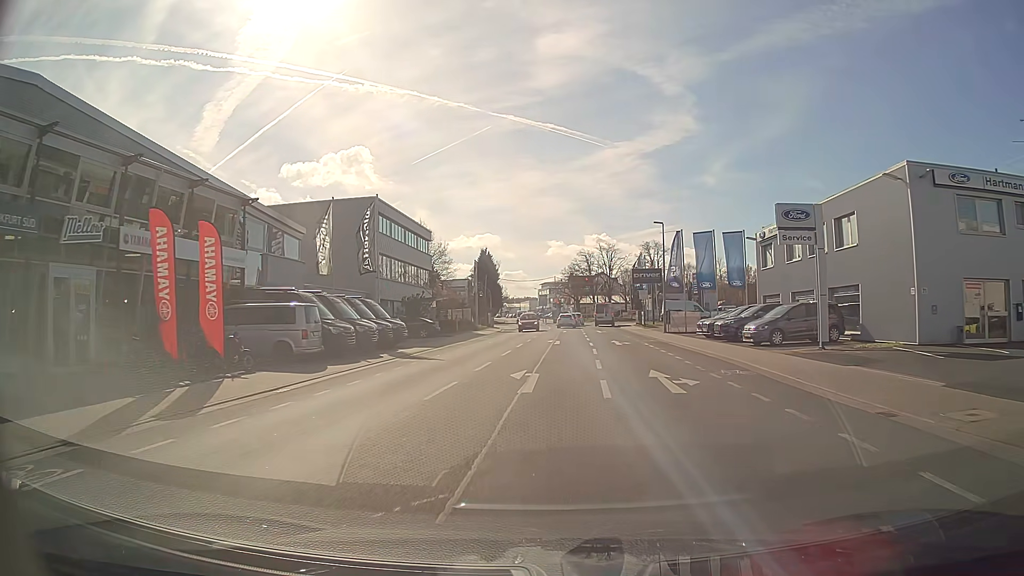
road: tertiary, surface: asphalt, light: Day
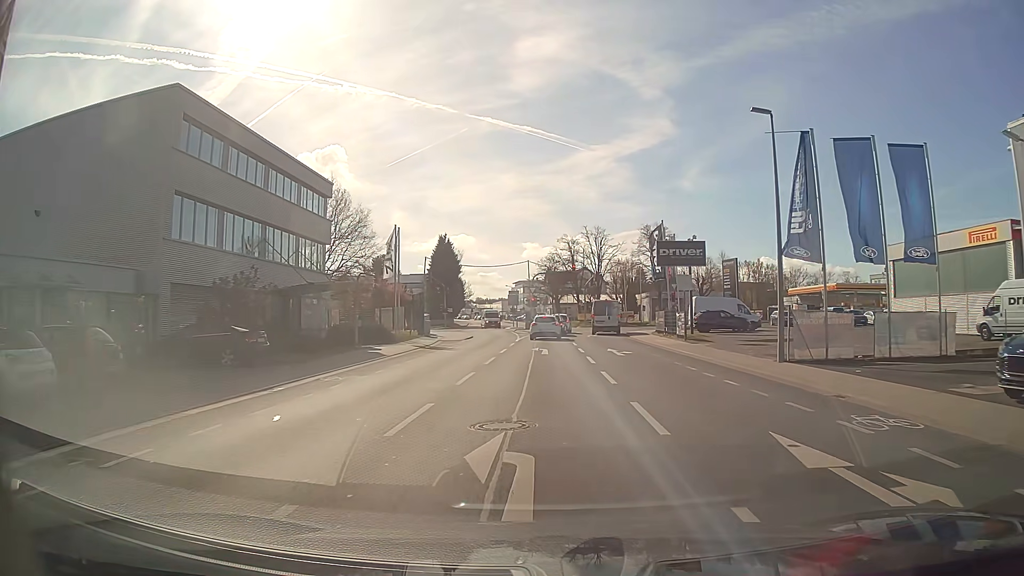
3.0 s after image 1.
(+0.7, +27.1) m; +2°
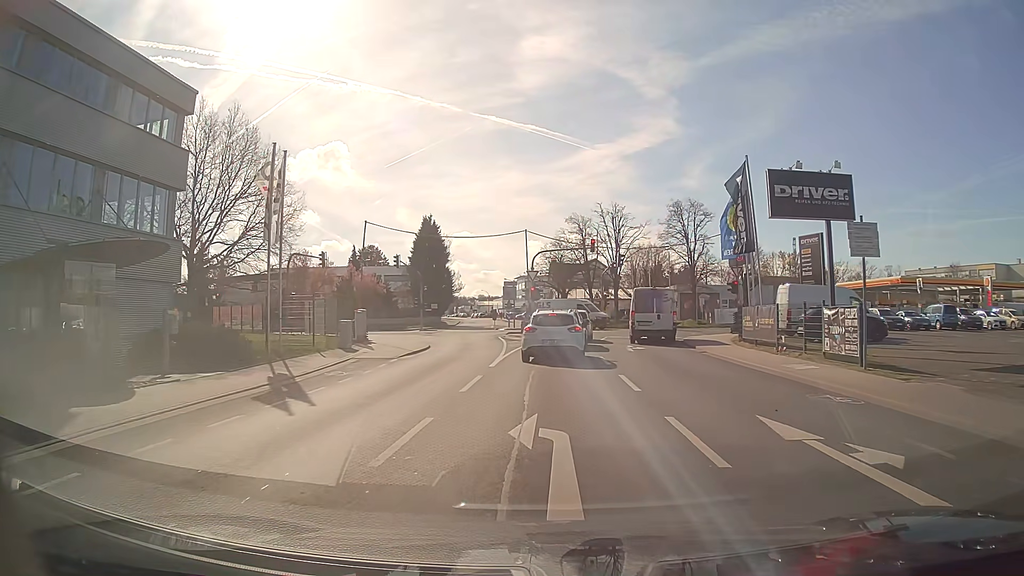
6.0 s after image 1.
(-0.1, +19.5) m; 0°
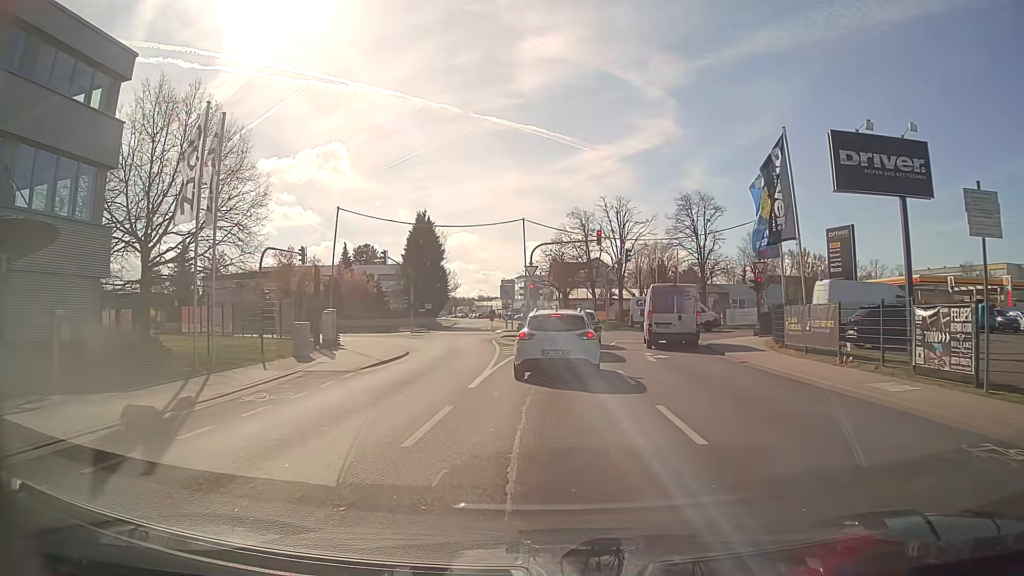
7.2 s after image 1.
(0.0, +4.8) m; -1°
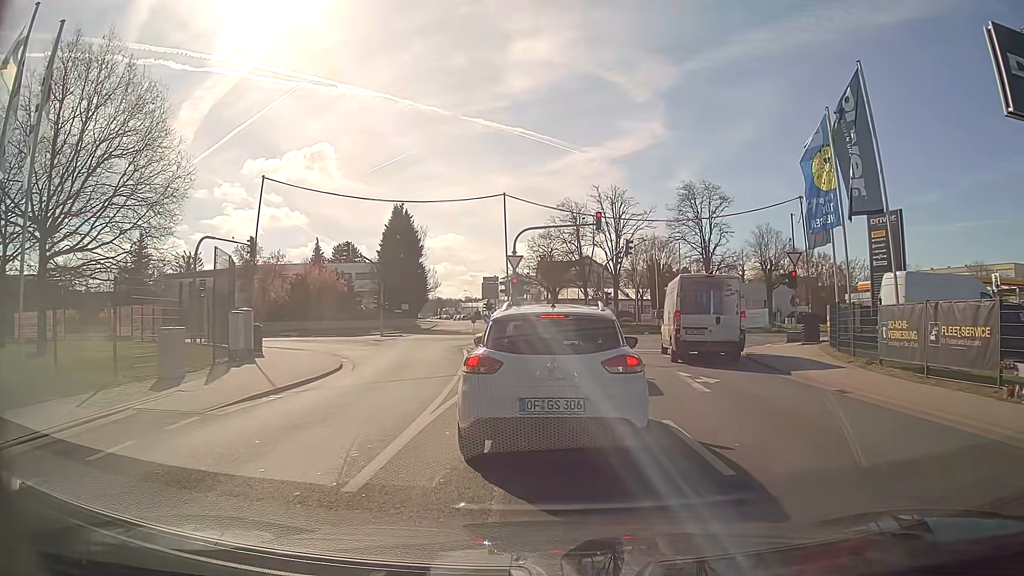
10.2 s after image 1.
(+0.1, +7.2) m; +2°
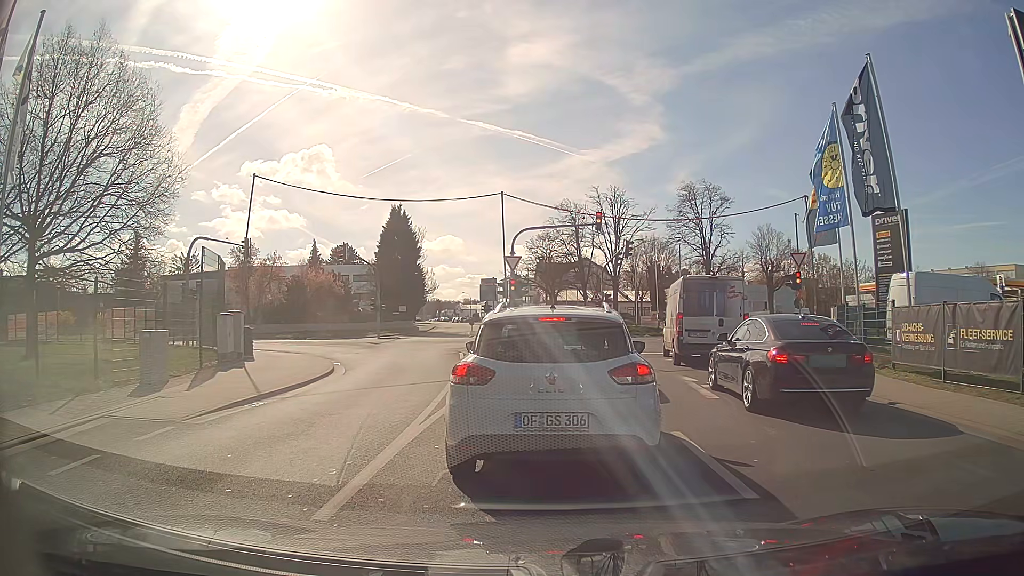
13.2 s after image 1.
(0.0, +0.7) m; 0°
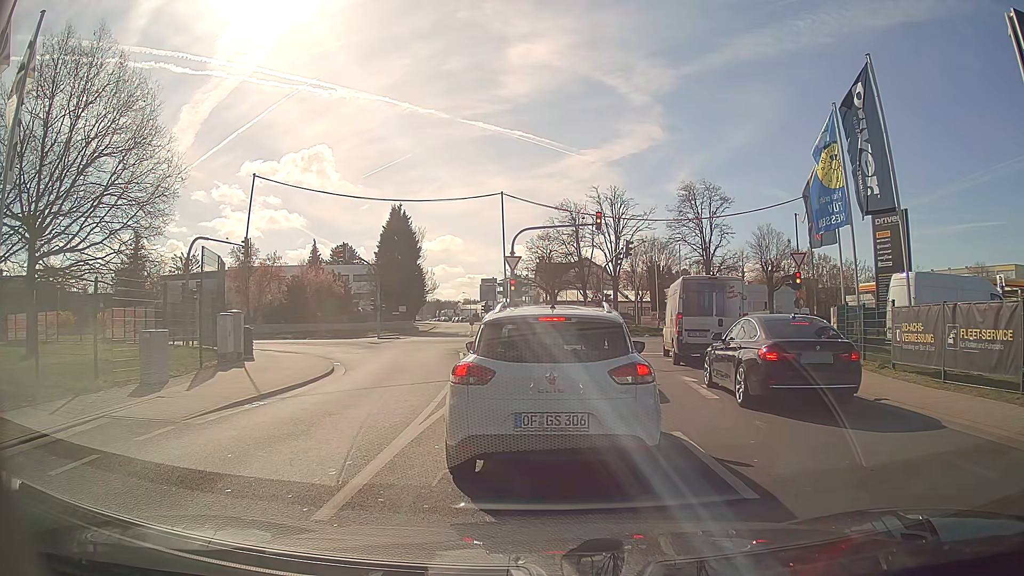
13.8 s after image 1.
(0.0, 0.0) m; 0°
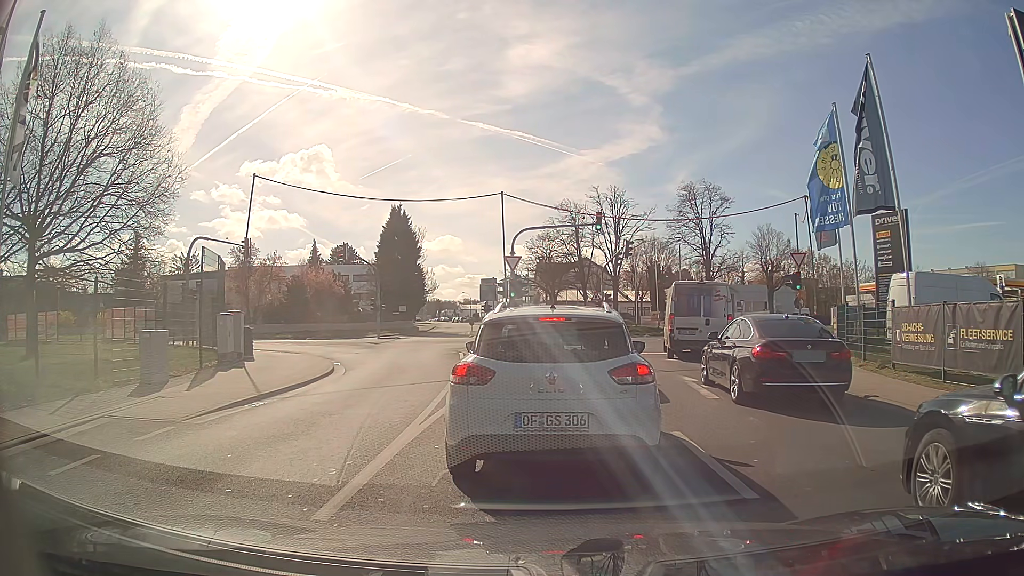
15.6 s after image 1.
(0.0, 0.0) m; 0°
(0, +10) (+1, +20) (+1, +30) (-1, +40) (-8, +47) (-17, +50) (-27, +50) (-37, +50) (-47, +50) (-57, +50) m
